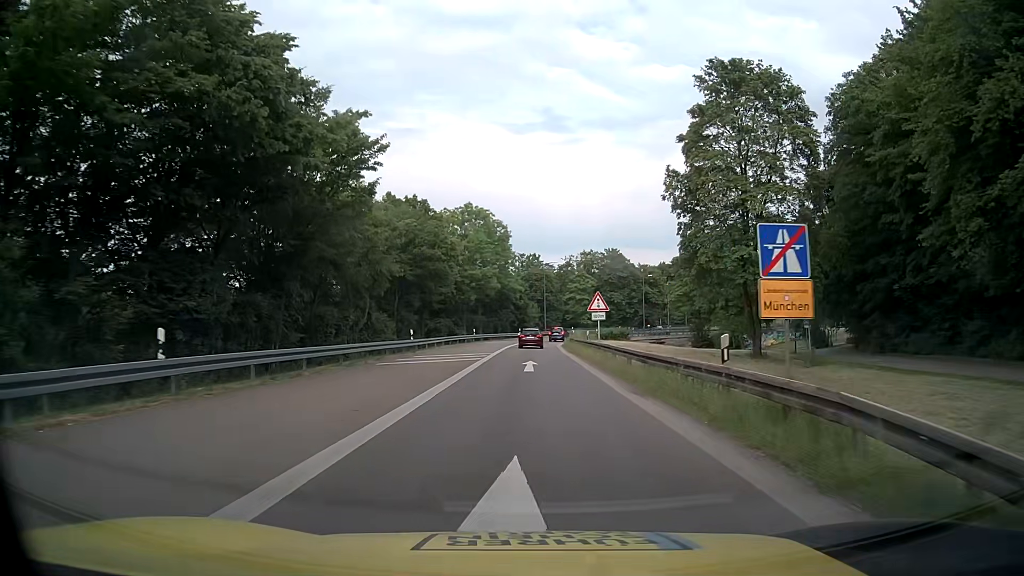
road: motorway_link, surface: asphalt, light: Day
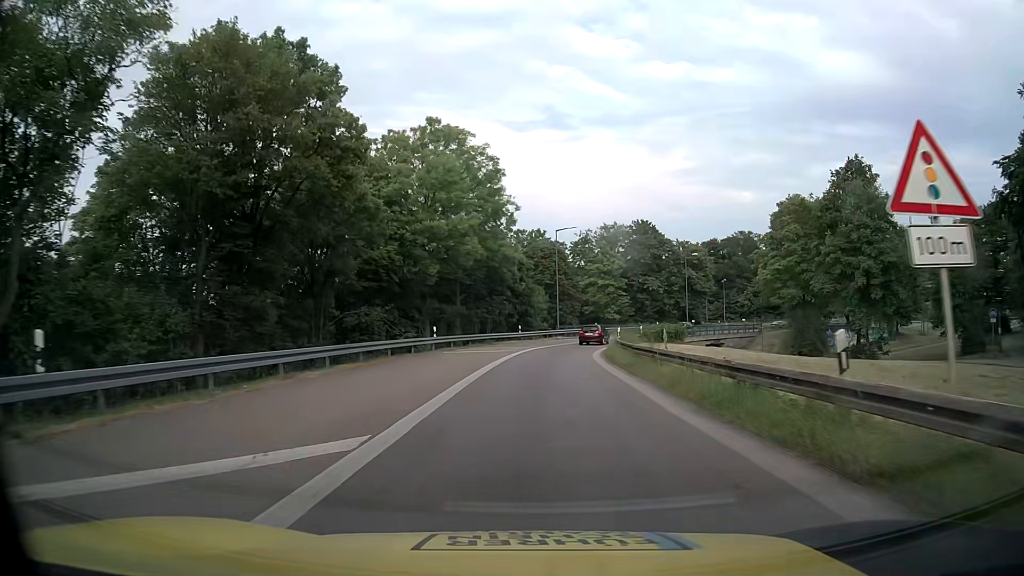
(+0.2, +31.2) m; 0°
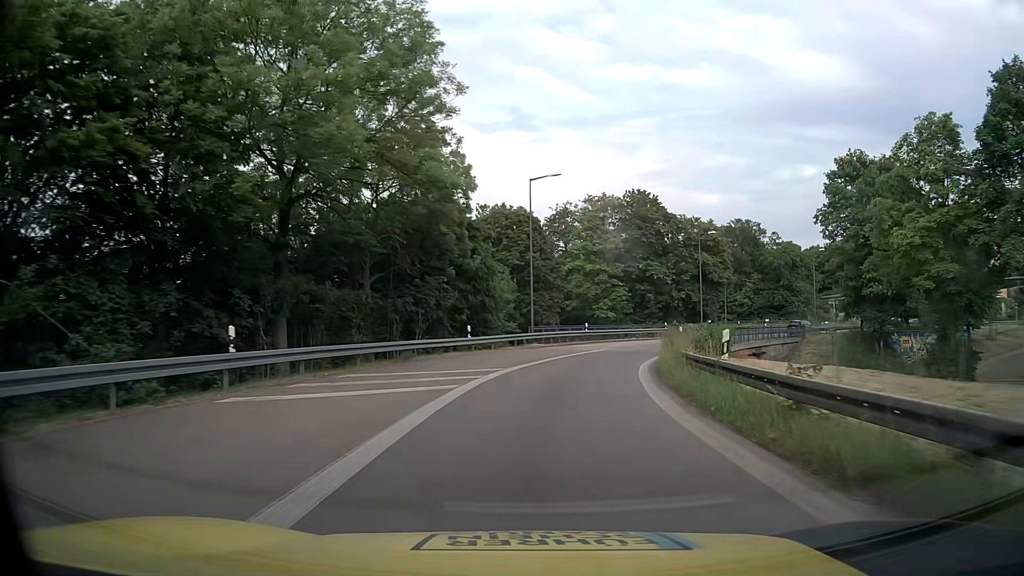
(+0.4, +23.3) m; +3°
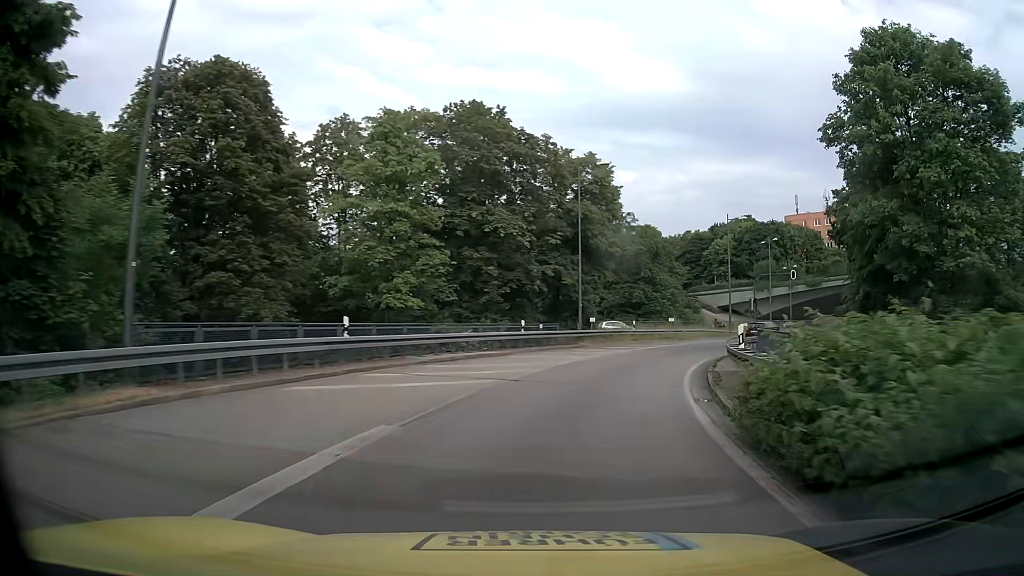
(+3.5, +30.6) m; +16°
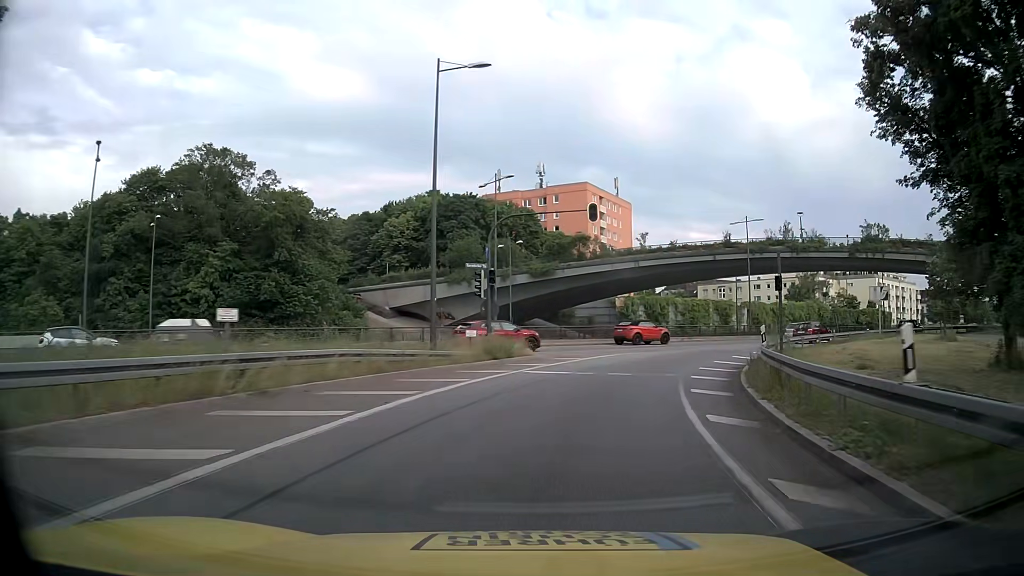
(+9.4, +36.0) m; +28°
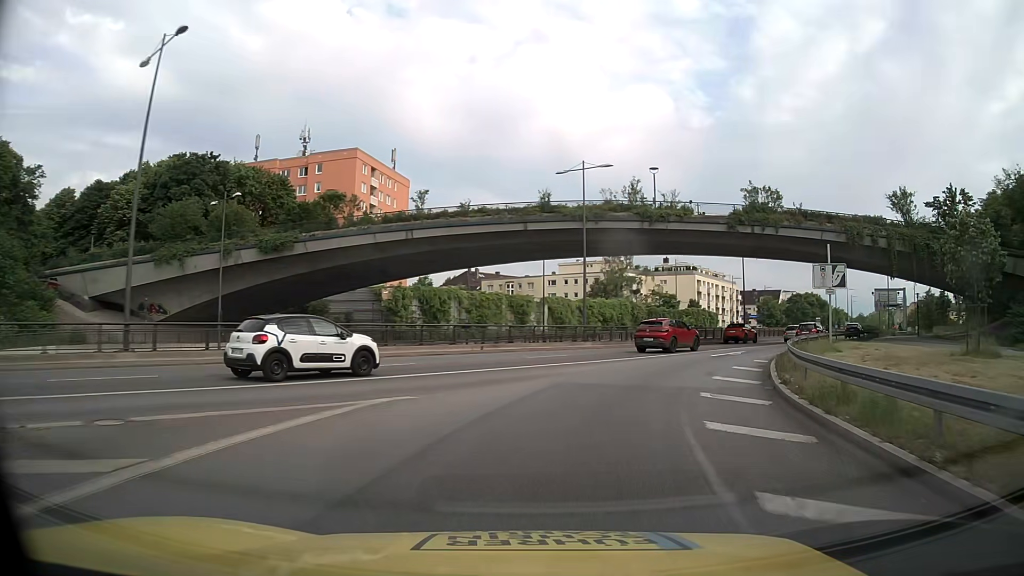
(+3.6, +21.5) m; +19°
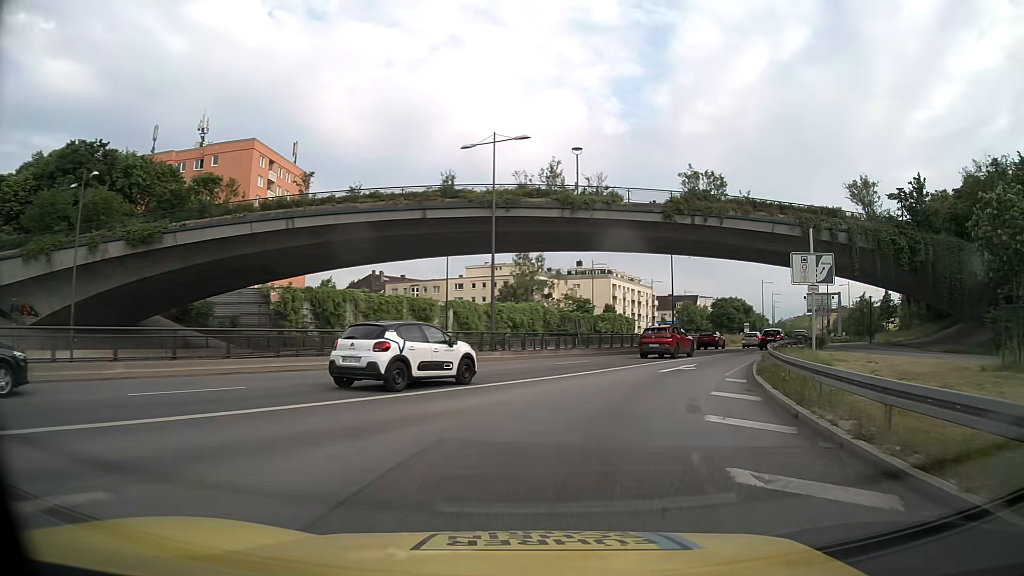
(+0.5, +7.2) m; +8°
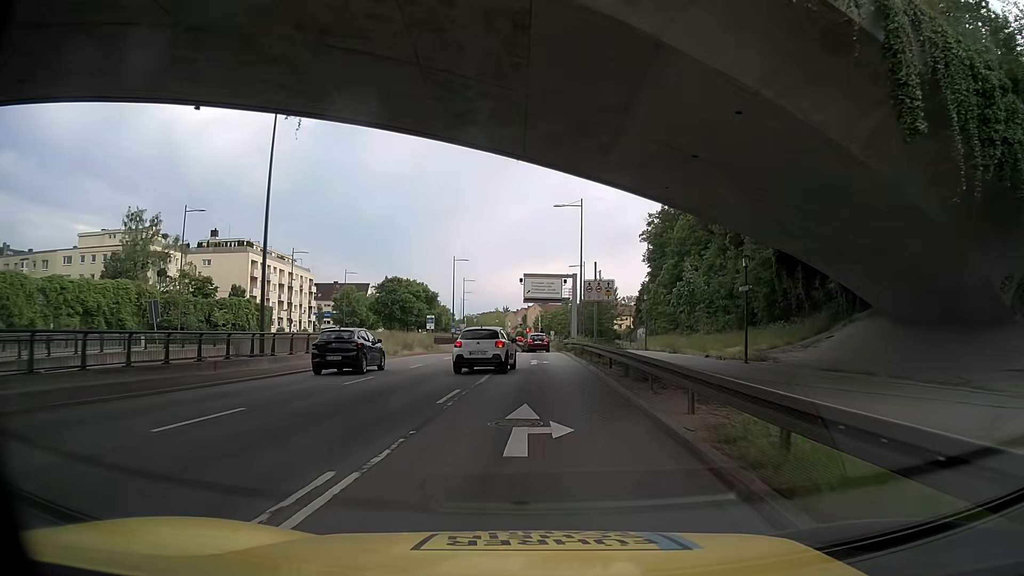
(+10.1, +33.6) m; +27°
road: trunk
(0, +10) (0, +20) (0, +30) (+1, +40) (+1, +50) (+1, +60) (+1, +70) (+1, +80) (0, +90) (0, +100) m
